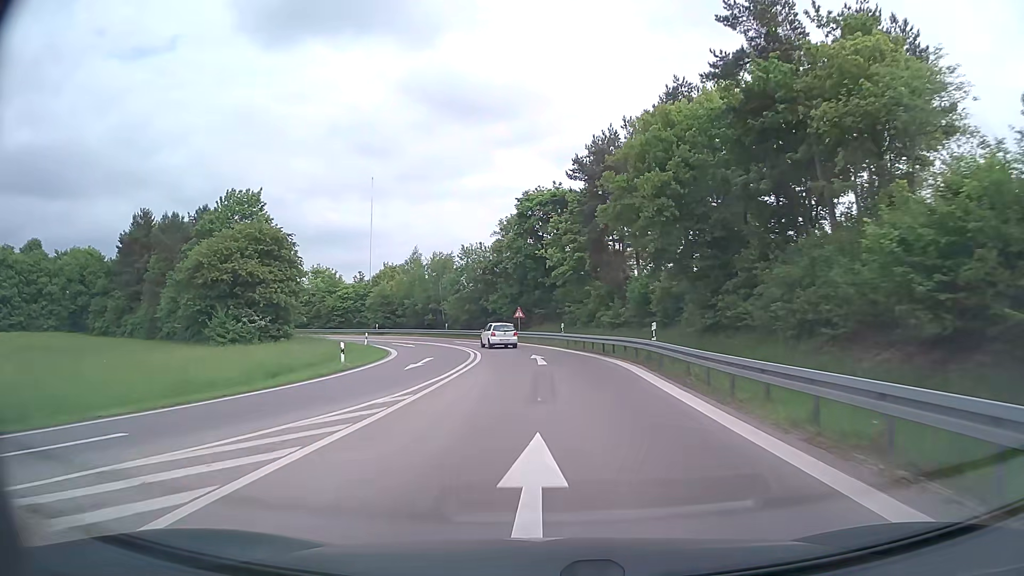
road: motorway_link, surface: asphalt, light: Day
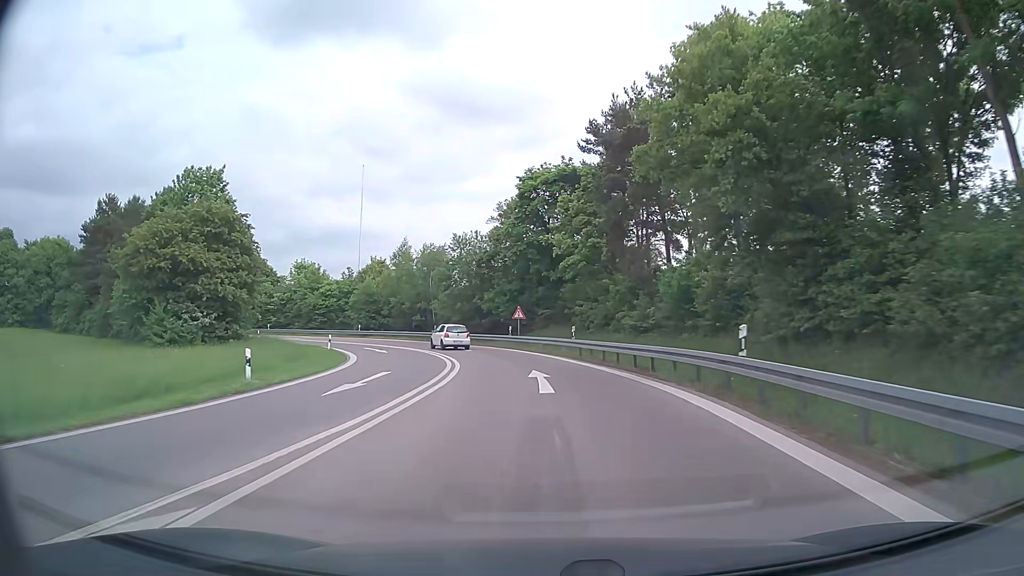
(0.0, +9.3) m; -1°
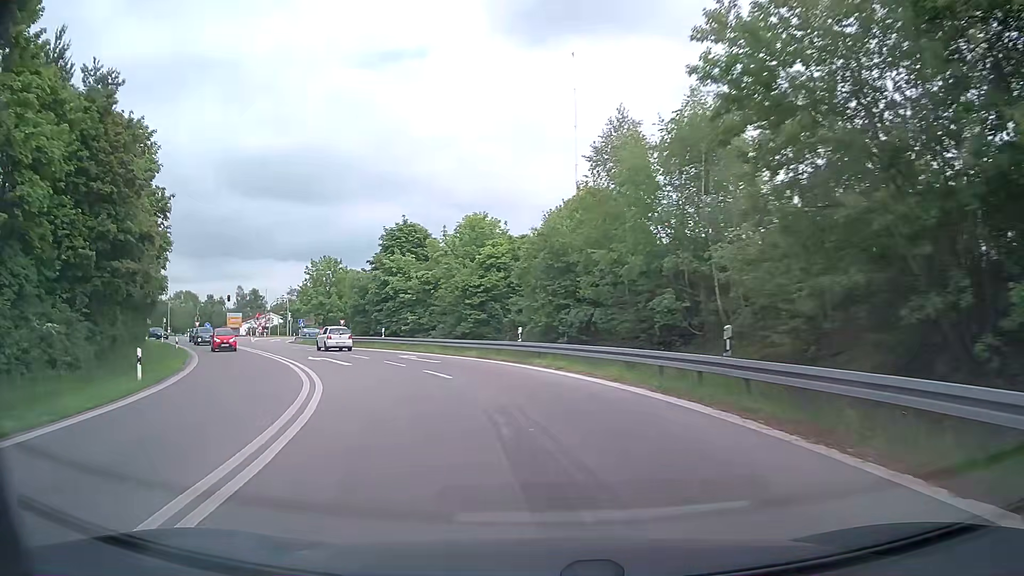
(-6.0, +43.4) m; -23°
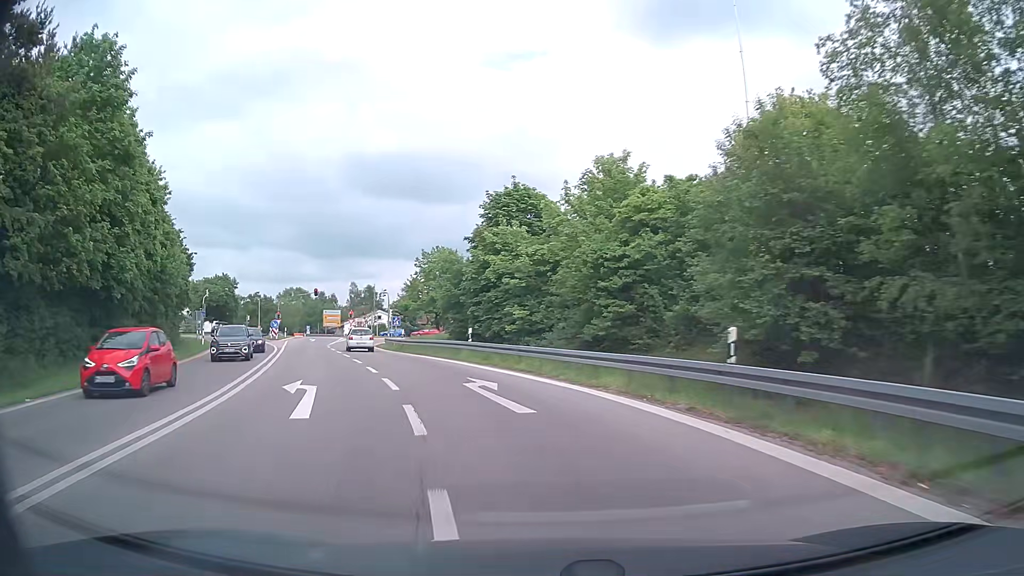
(-1.5, +15.5) m; -12°
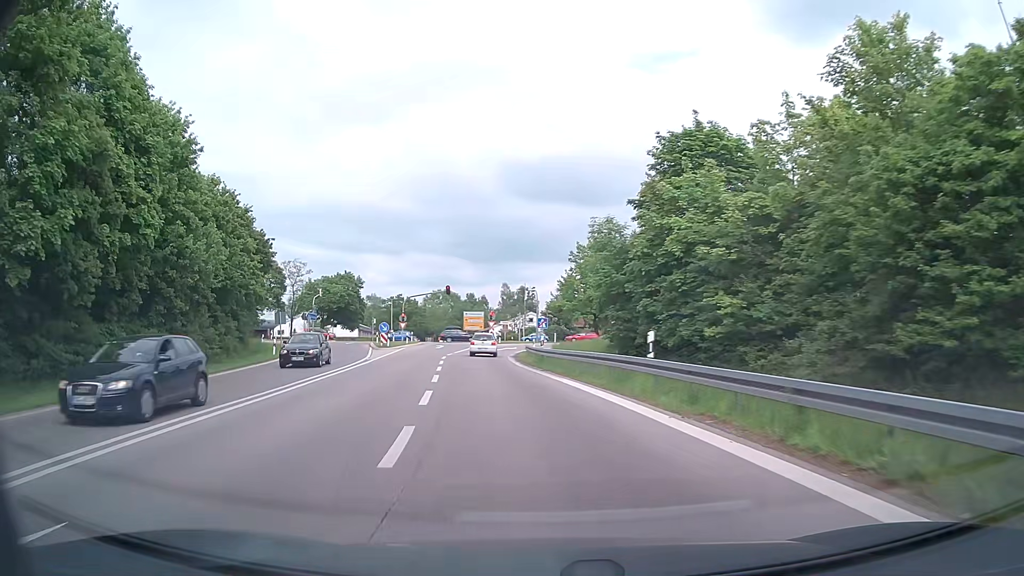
(-1.5, +13.7) m; -13°
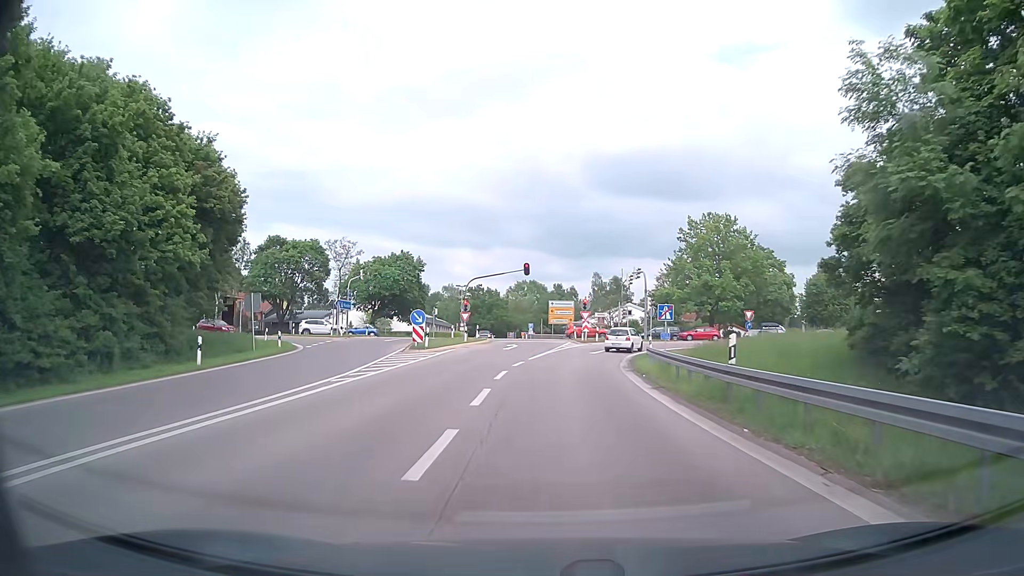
(-1.9, +18.8) m; -8°
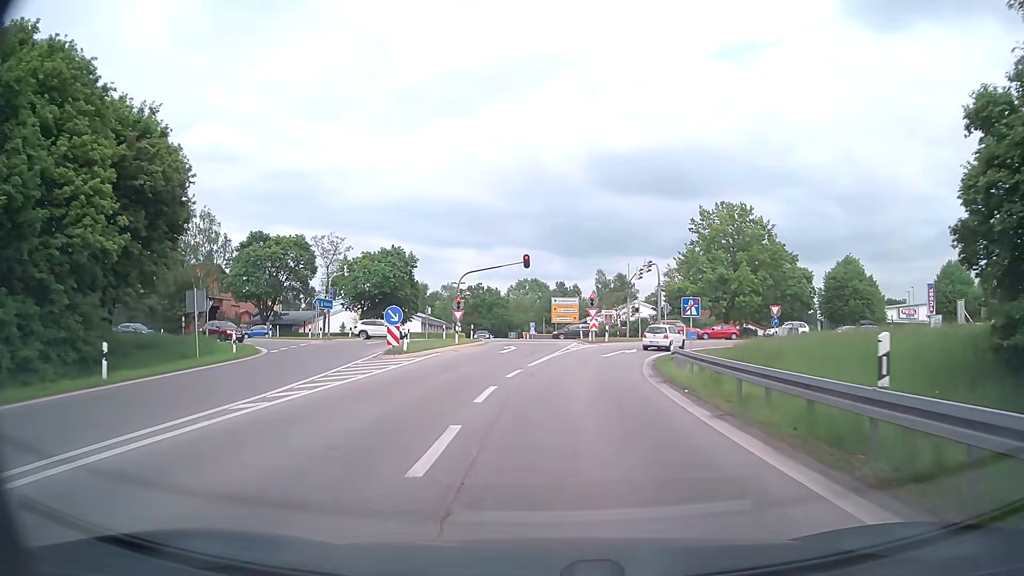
(0.0, +5.7) m; 0°
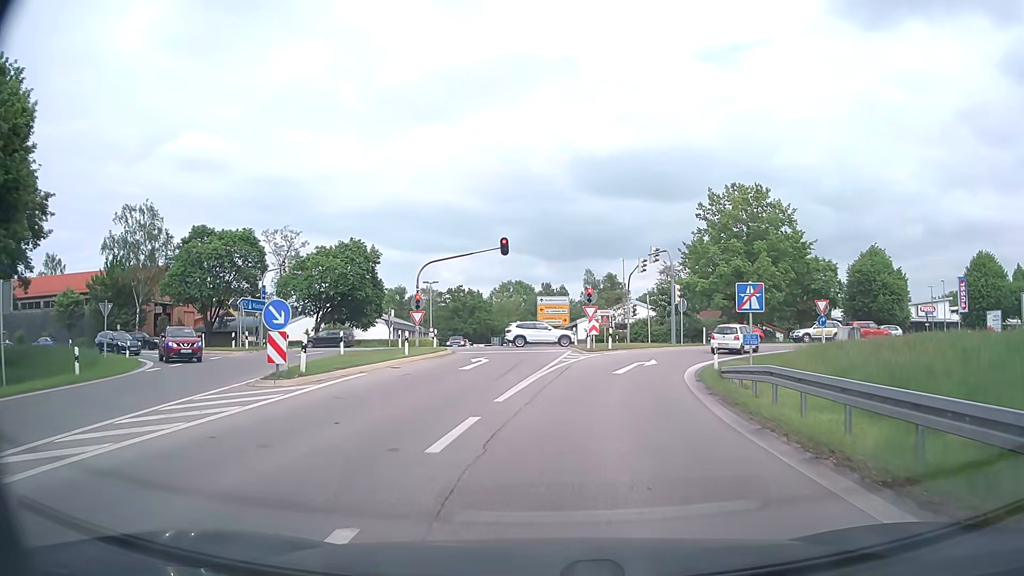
(0.0, +10.7) m; +1°
(0, +10) (+2, +20) (+5, +29) (+11, +37) (+19, +43) (+28, +46) (+38, +47) (+48, +48) (+58, +48) (+68, +49) m
